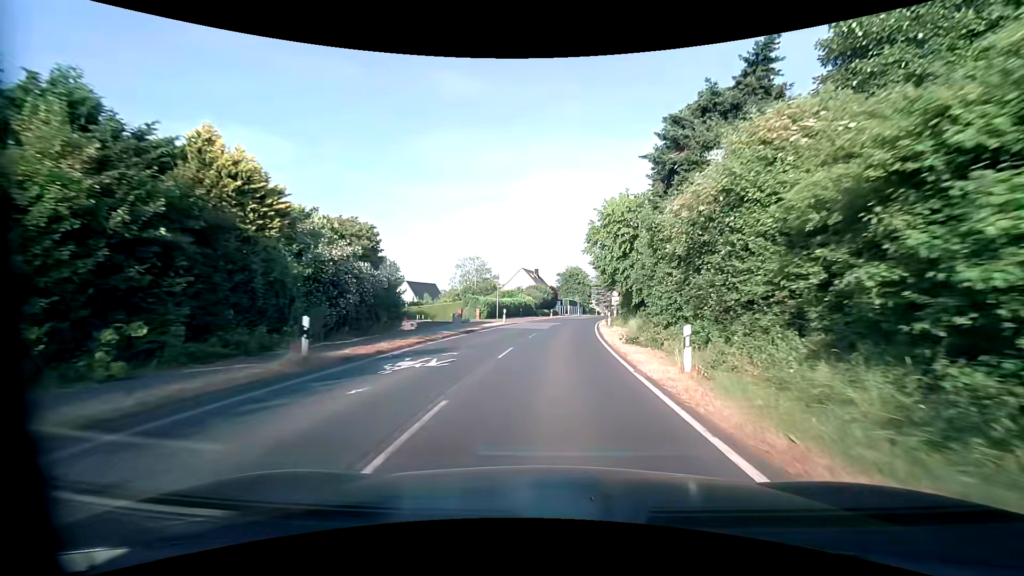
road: primary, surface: asphalt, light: Day
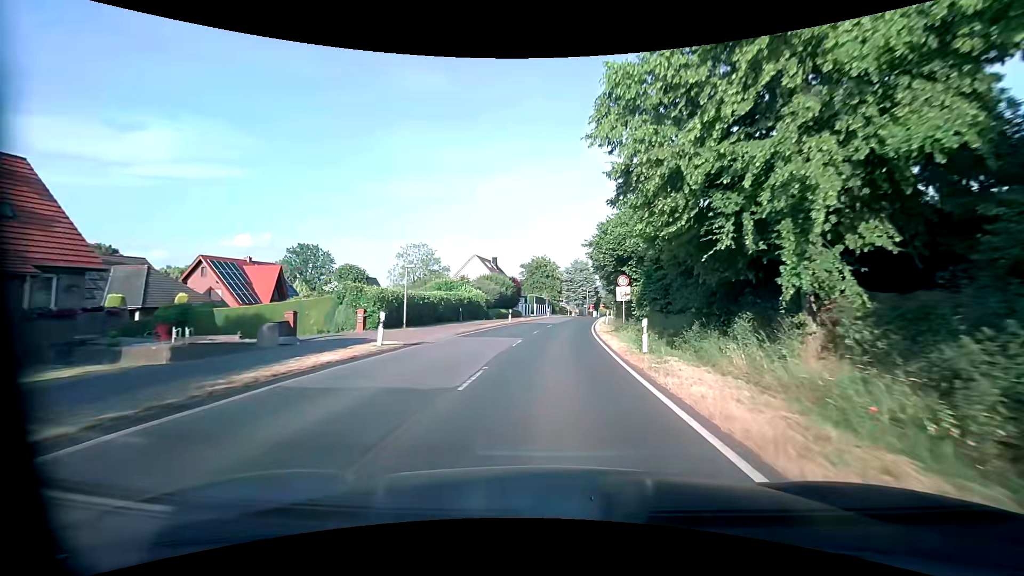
(+0.8, +23.0) m; +4°
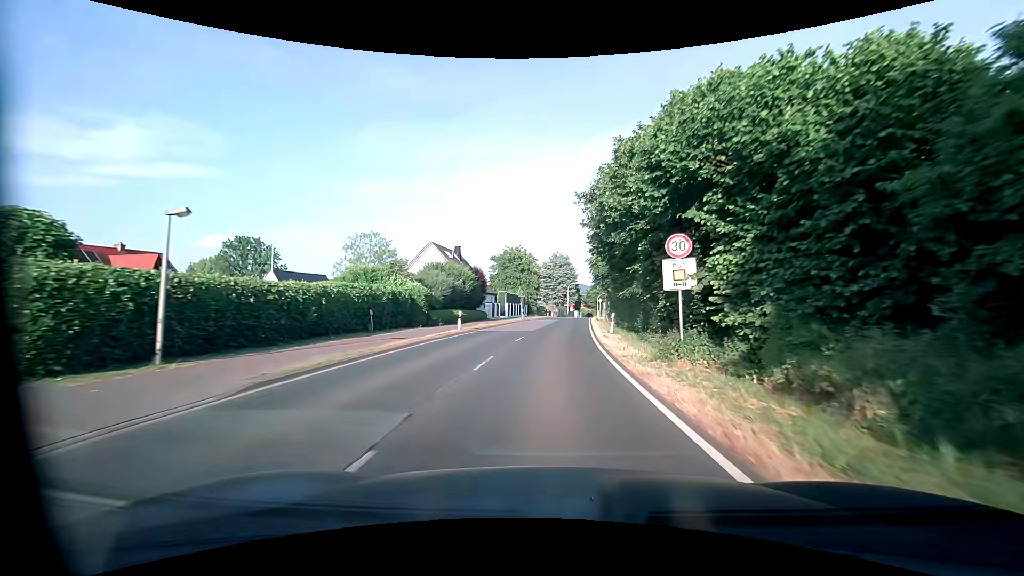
(+0.4, +15.3) m; +3°
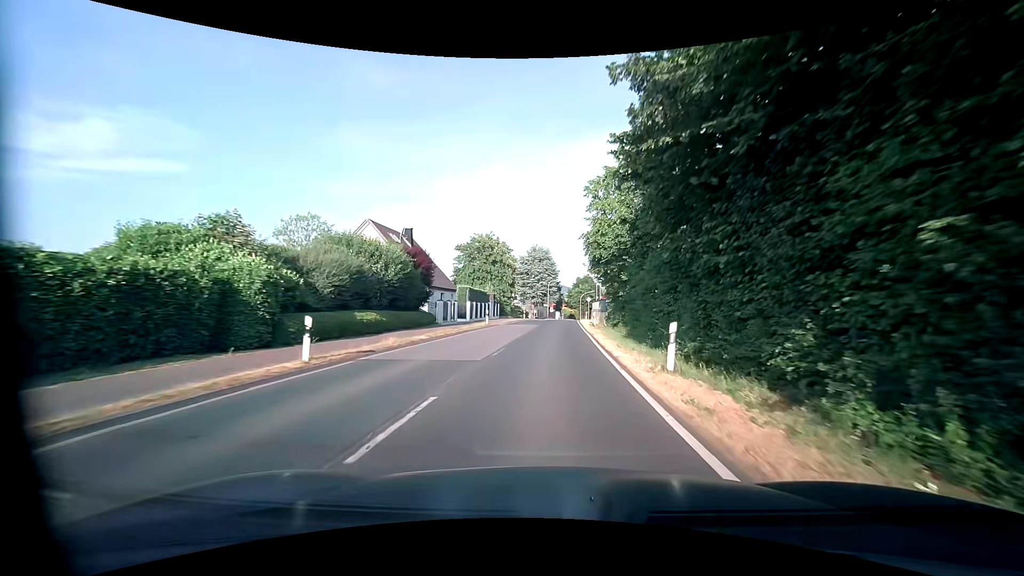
(+0.2, +15.3) m; +2°
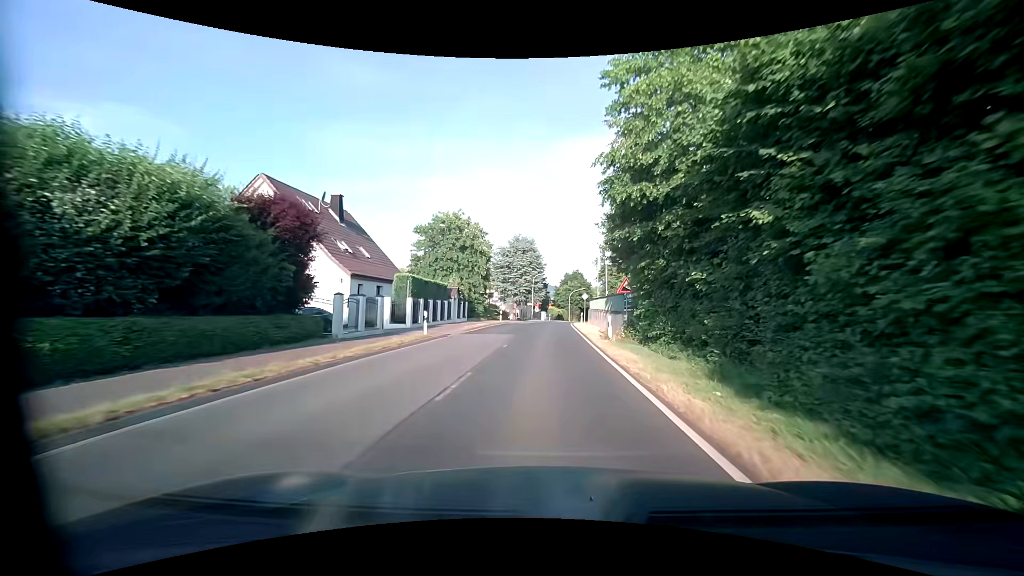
(+0.2, +15.3) m; +2°
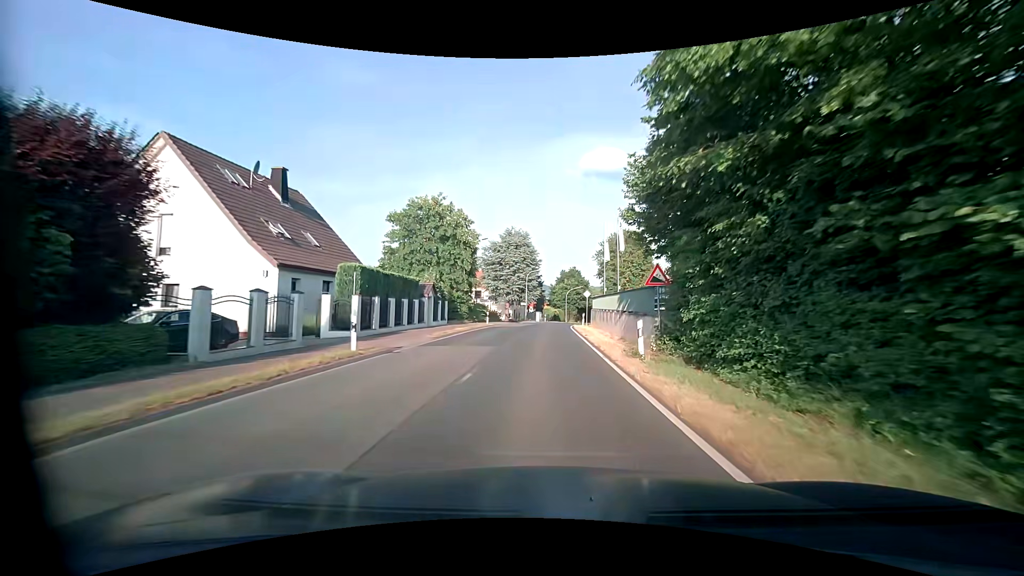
(0.0, +7.7) m; 0°
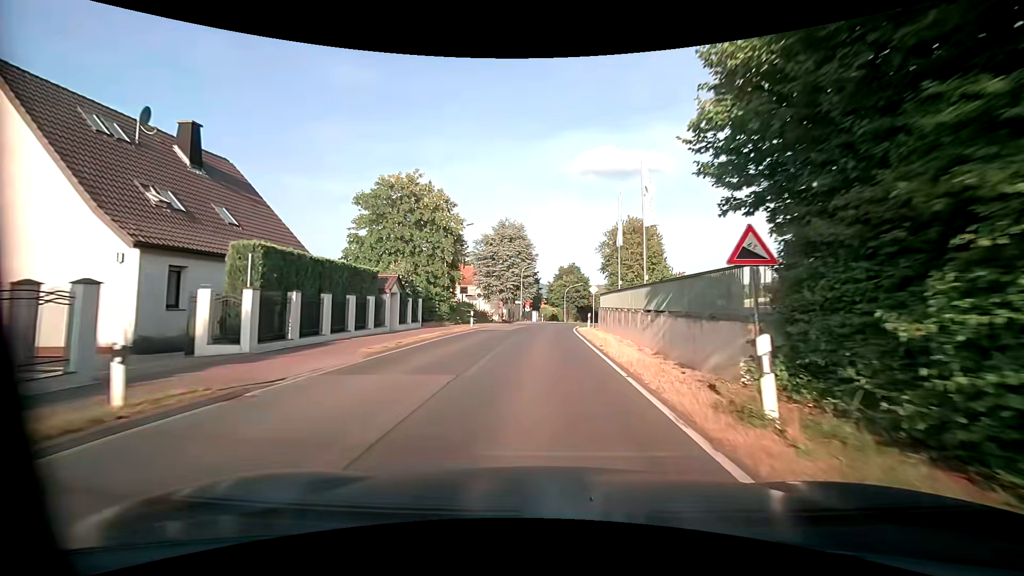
(0.0, +7.7) m; 0°
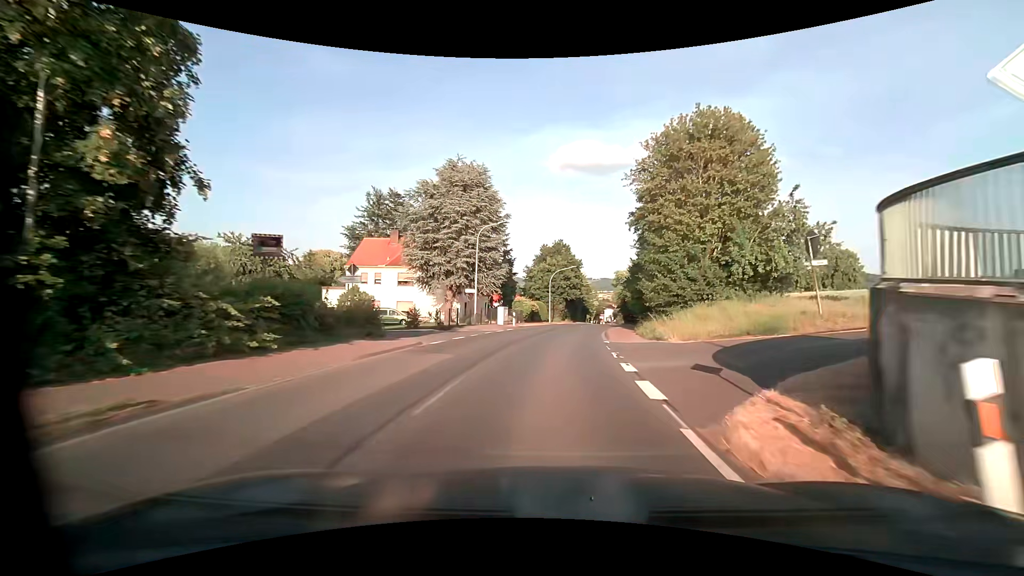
(+0.6, +30.6) m; +3°
(0, +10) (+1, +20) (+2, +30) (+3, +40) (+5, +50) (+7, +59) (+9, +69) (+11, +79) (+13, +89) (+14, +99) m
